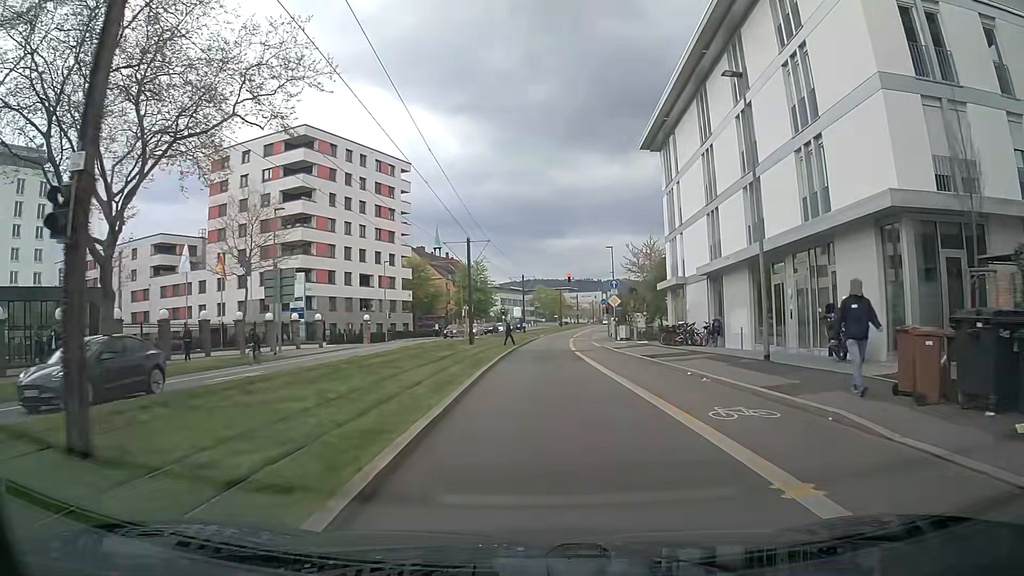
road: secondary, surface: asphalt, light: Day
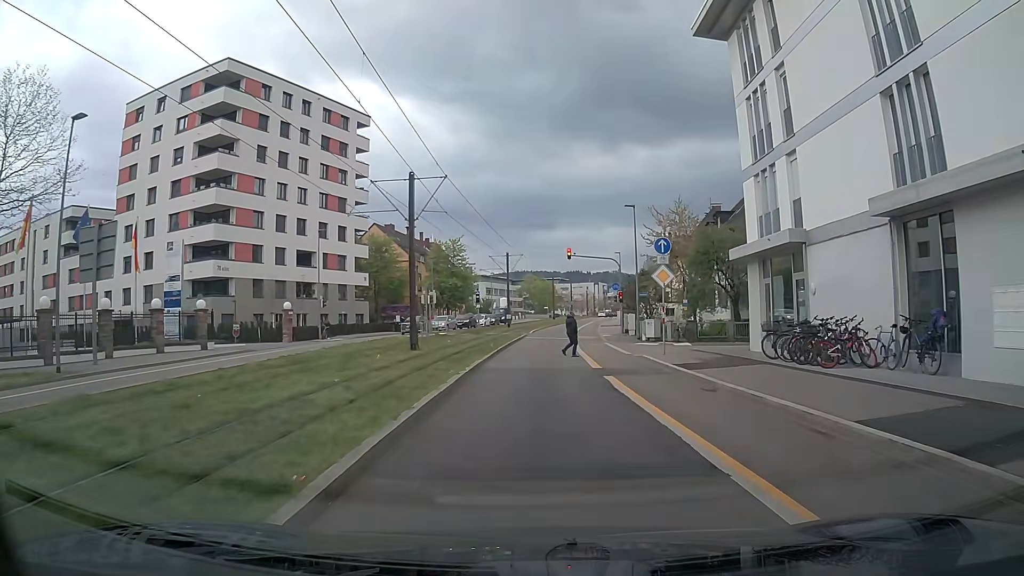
(0.0, +18.3) m; -1°
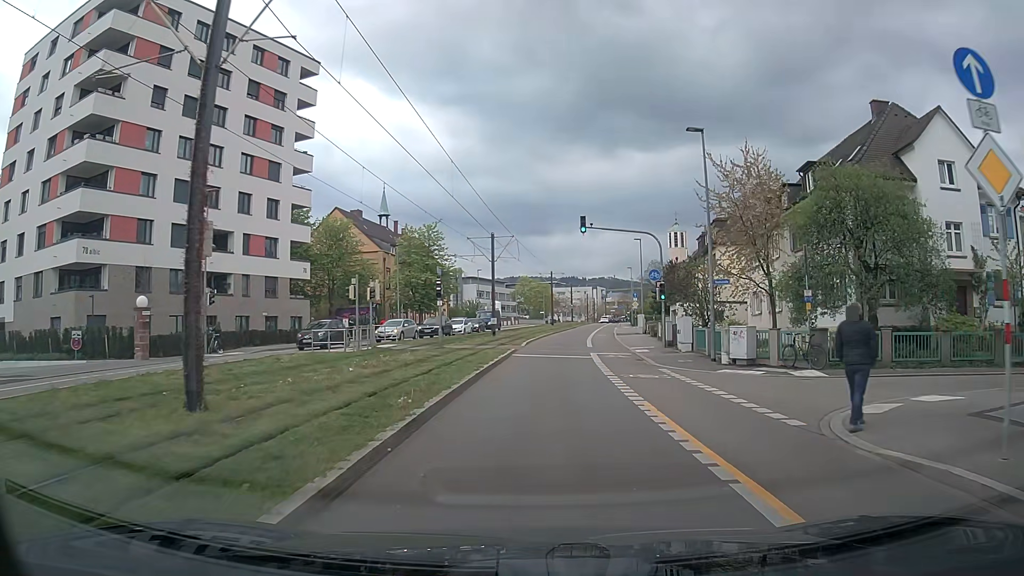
(+0.3, +18.1) m; +2°
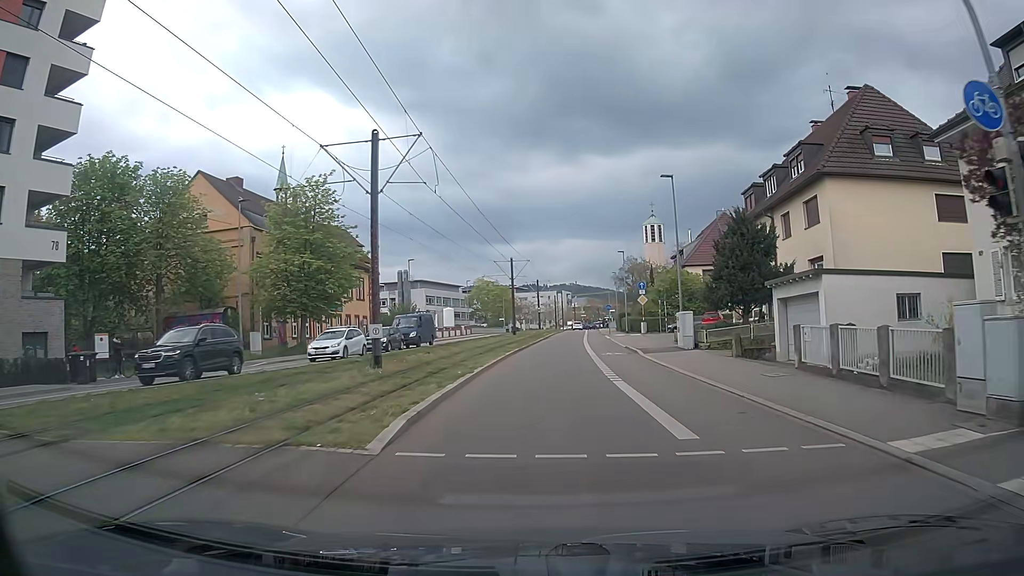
(+0.8, +27.8) m; +3°
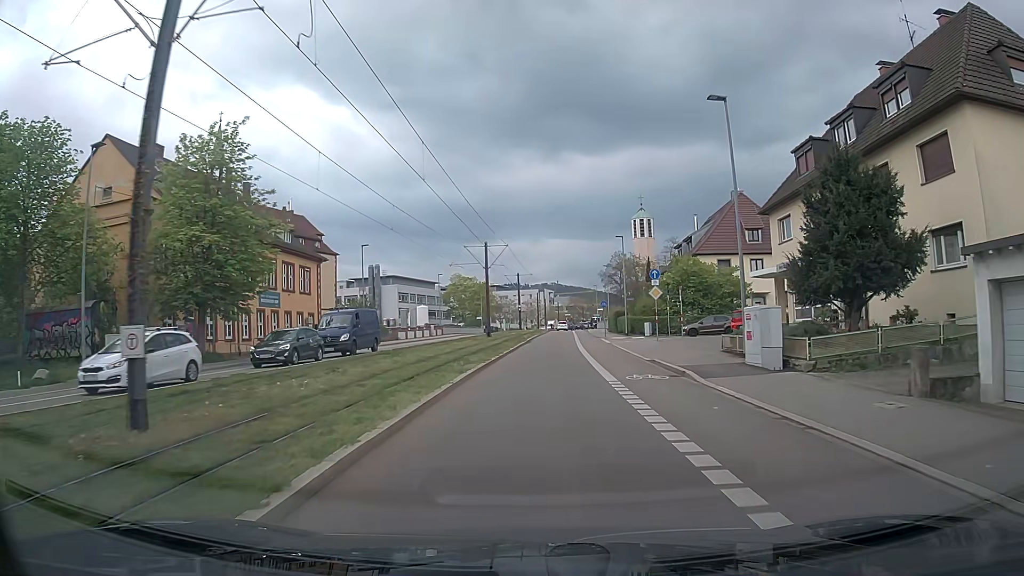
(+0.1, +12.3) m; +1°
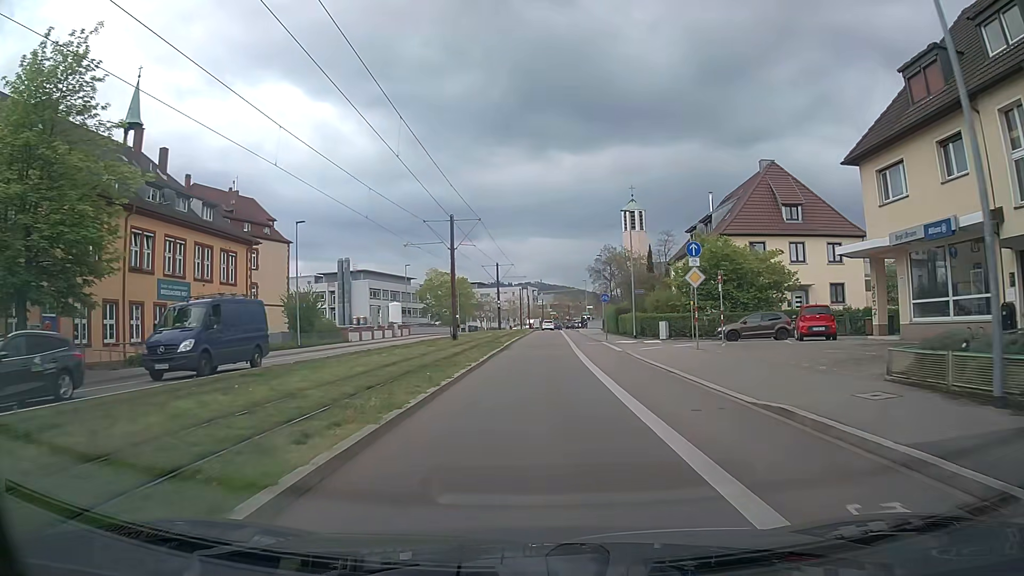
(+0.2, +12.7) m; +2°
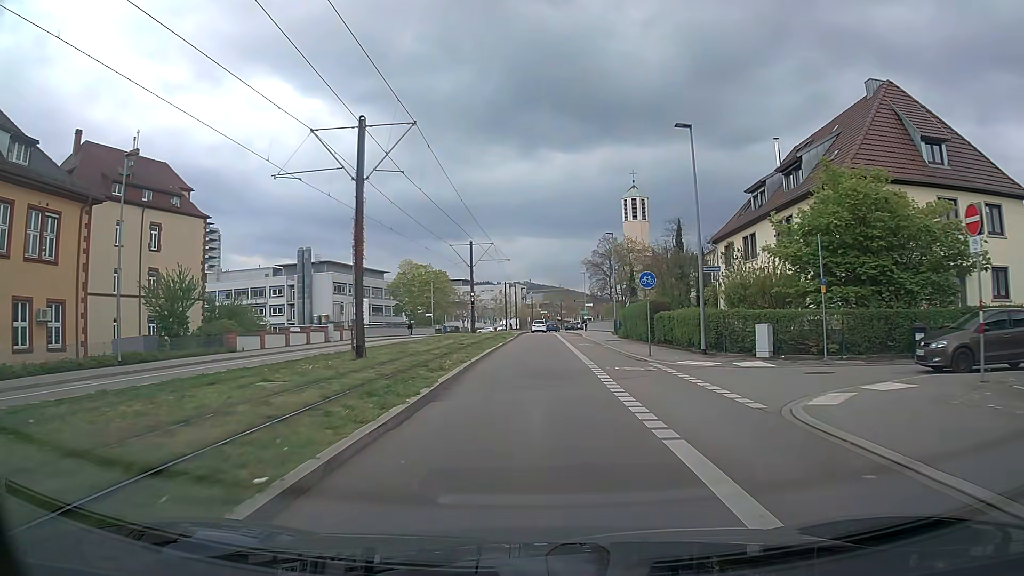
(+0.1, +19.8) m; +1°
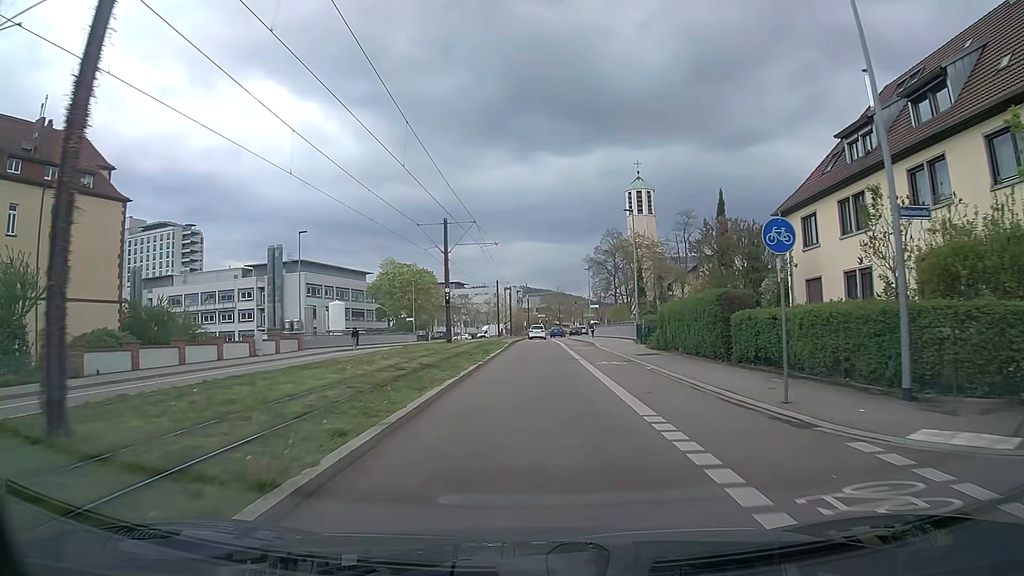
(+0.1, +13.6) m; 0°
(0, +10) (0, +20) (0, +30) (0, +40) (0, +50) (+1, +60) (+1, +70) (+1, +80) (+2, +90) (+4, +100) m
